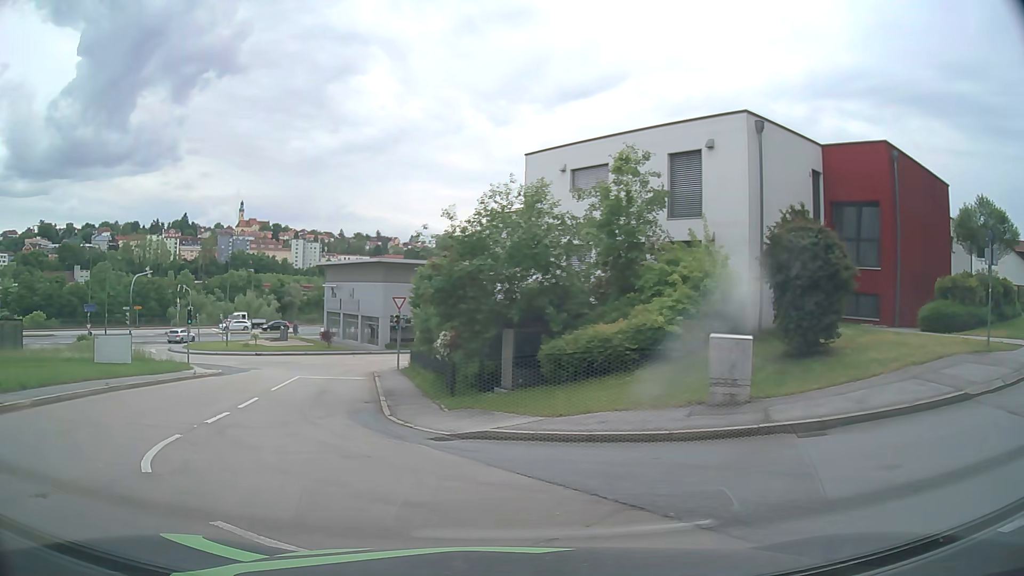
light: Day
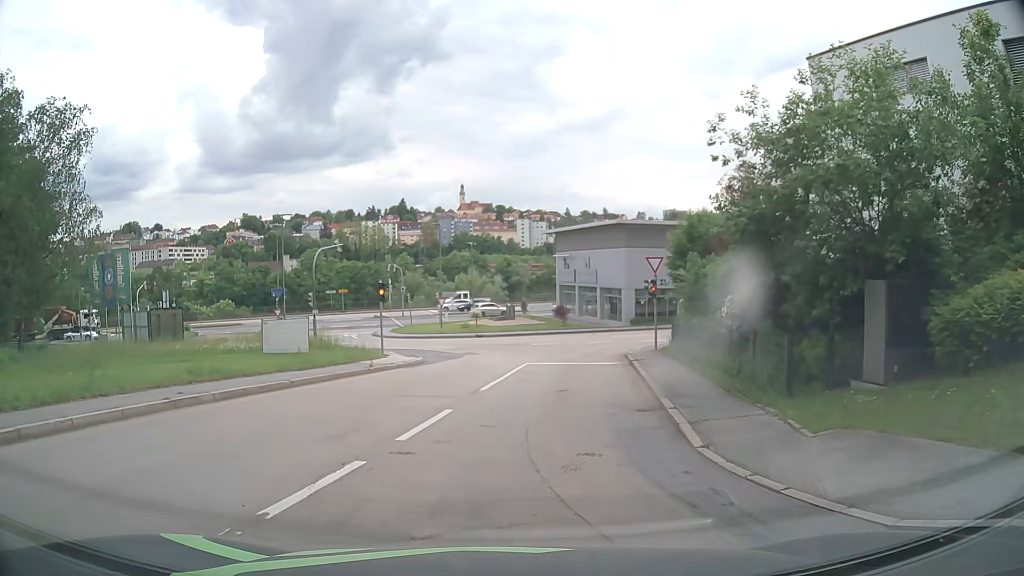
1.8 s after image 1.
(-1.9, +8.4) m; -20°
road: residential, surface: asphalt
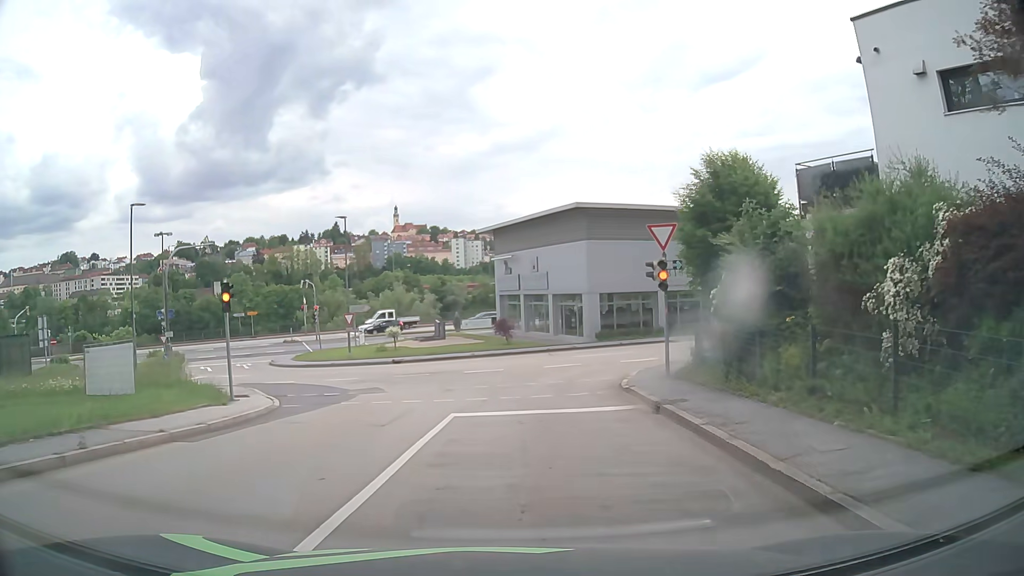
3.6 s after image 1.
(+0.3, +11.7) m; +5°
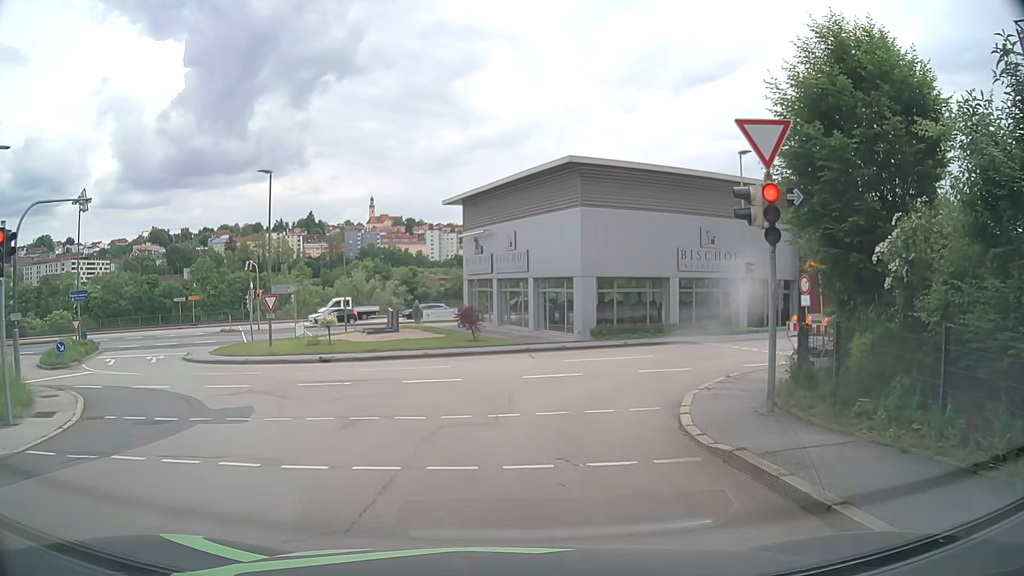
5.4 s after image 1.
(+0.2, +8.7) m; +1°
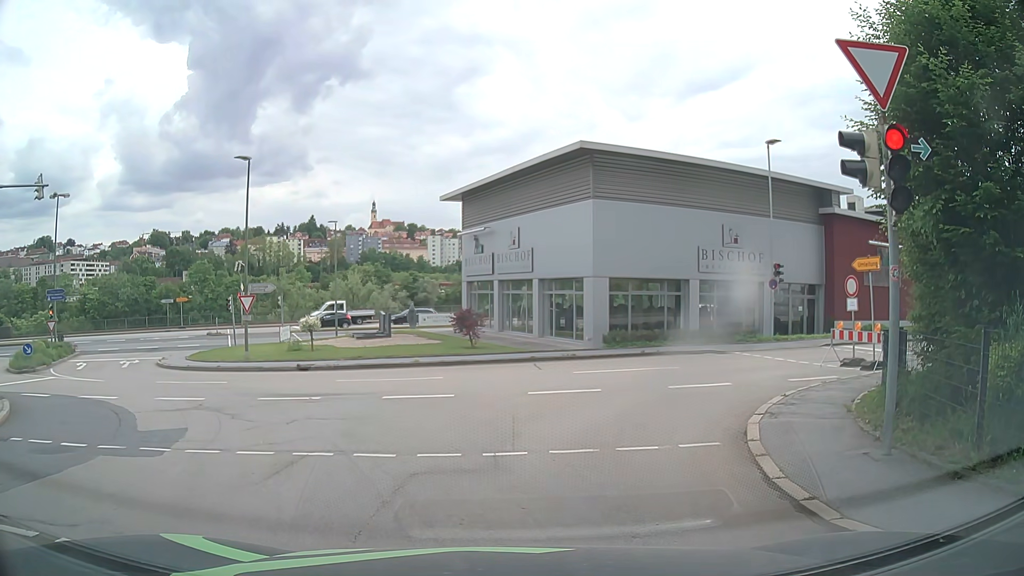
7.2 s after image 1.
(+0.1, +2.8) m; +2°
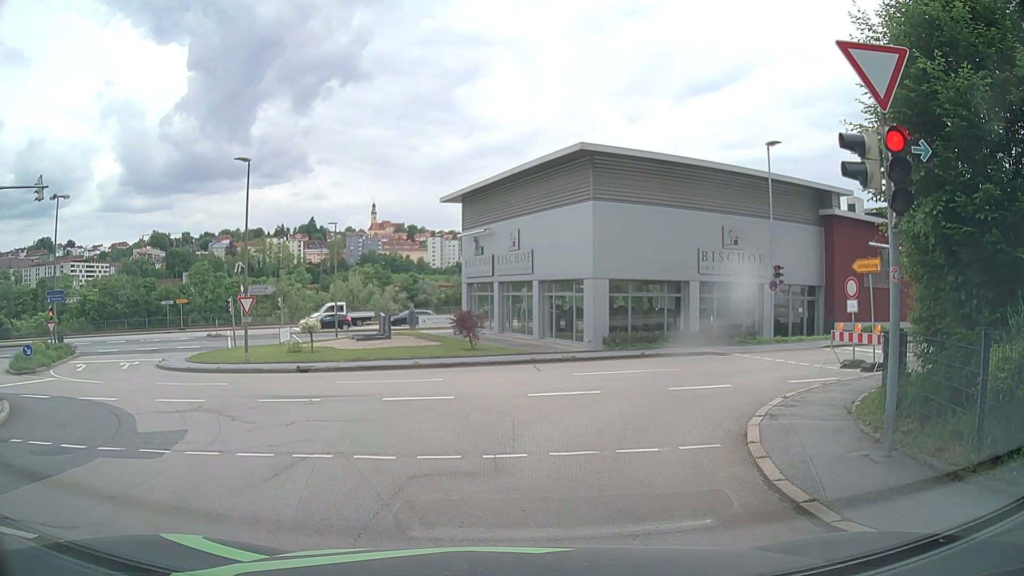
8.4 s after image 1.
(0.0, +0.1) m; 0°
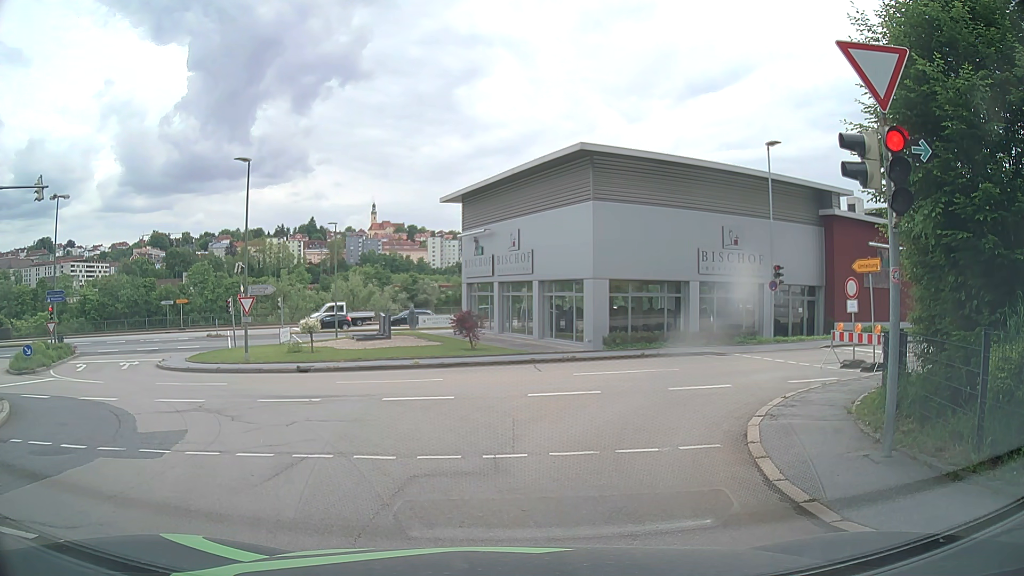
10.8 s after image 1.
(0.0, 0.0) m; 0°
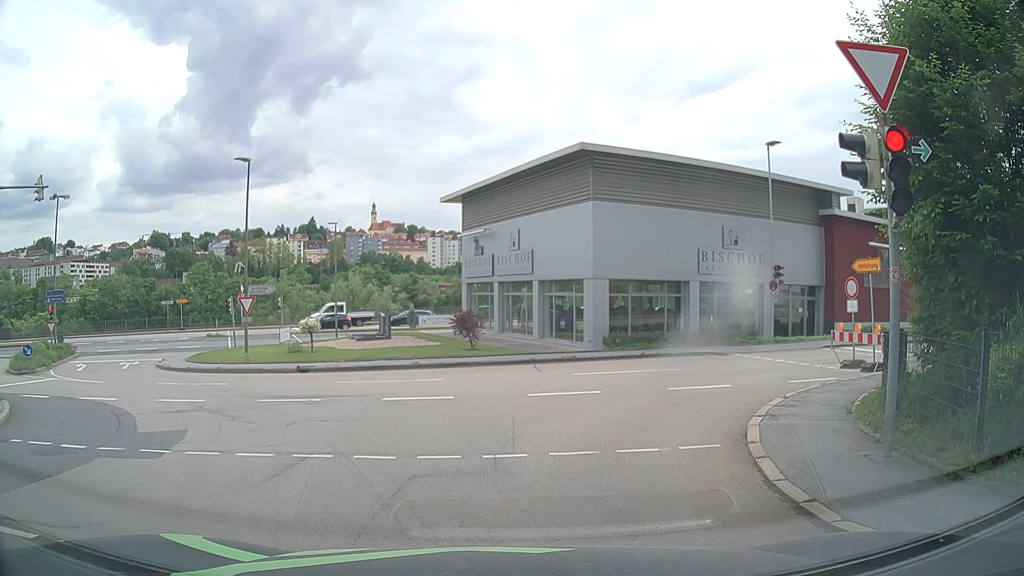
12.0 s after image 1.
(0.0, 0.0) m; 0°
(-2, +10) (-8, +18) (-15, +24) (-20, +33) (-20, +43) (-13, +50) (-5, +55) (+5, +59) (+14, +63) (+23, +67) m
